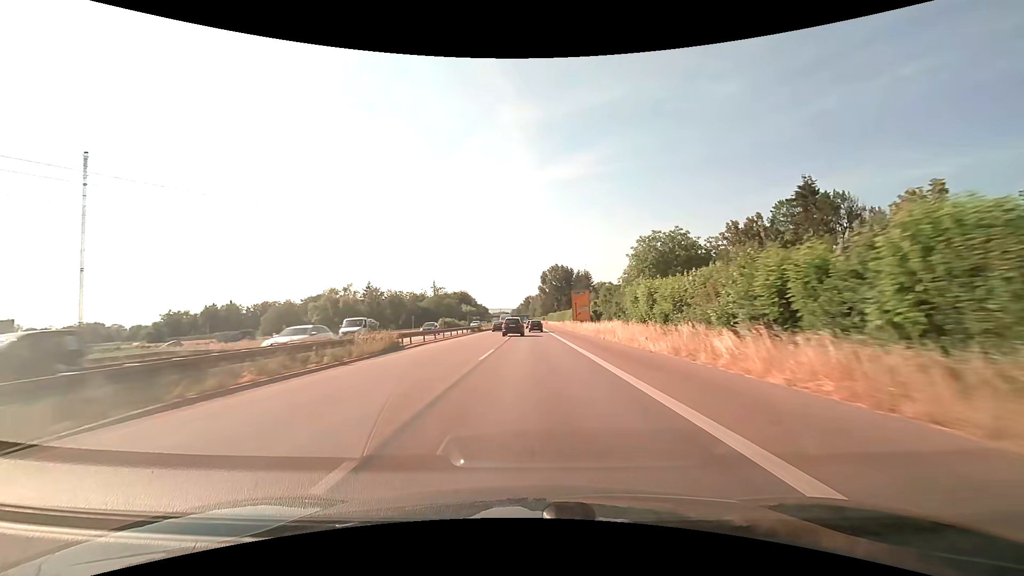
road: trunk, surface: asphalt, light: Day
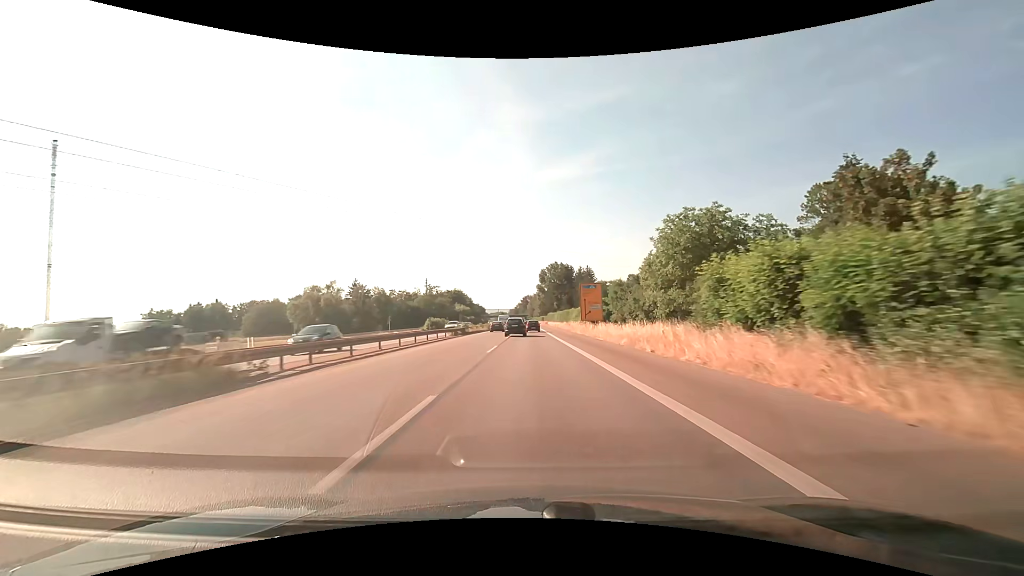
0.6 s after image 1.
(0.0, +14.4) m; 0°
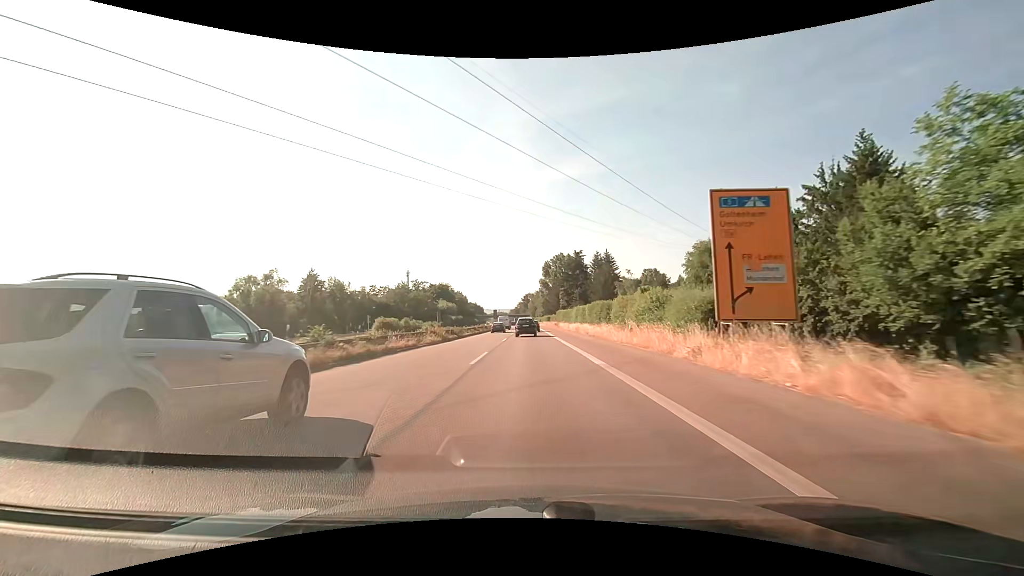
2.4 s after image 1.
(+0.1, +42.8) m; 0°
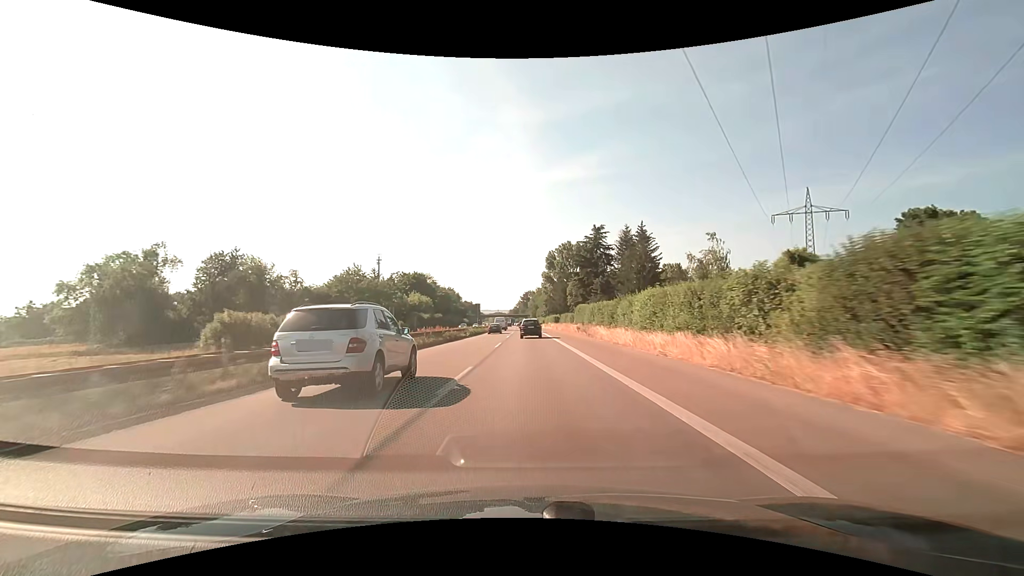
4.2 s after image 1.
(0.0, +42.9) m; 0°
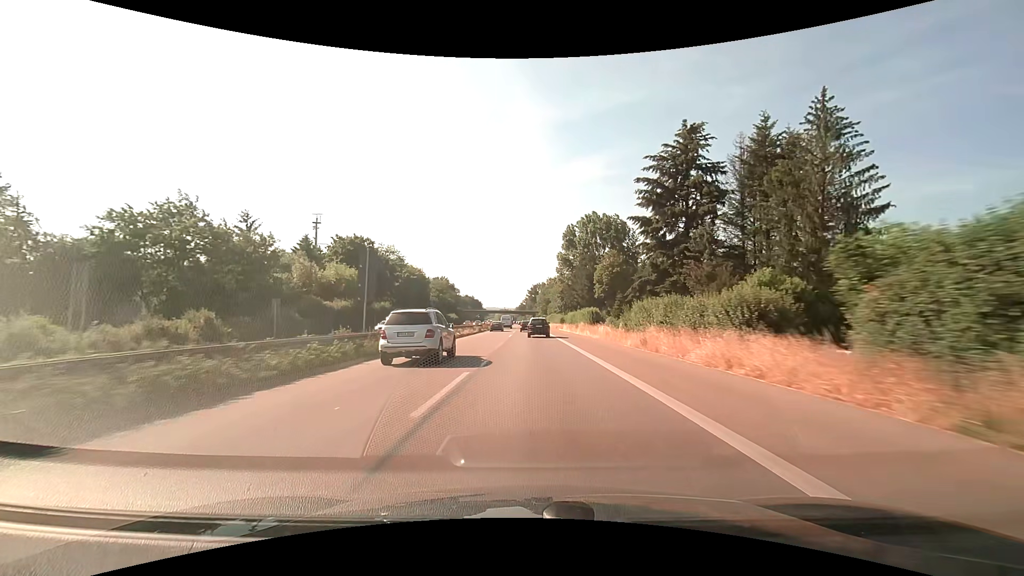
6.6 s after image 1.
(-0.5, +57.9) m; -1°
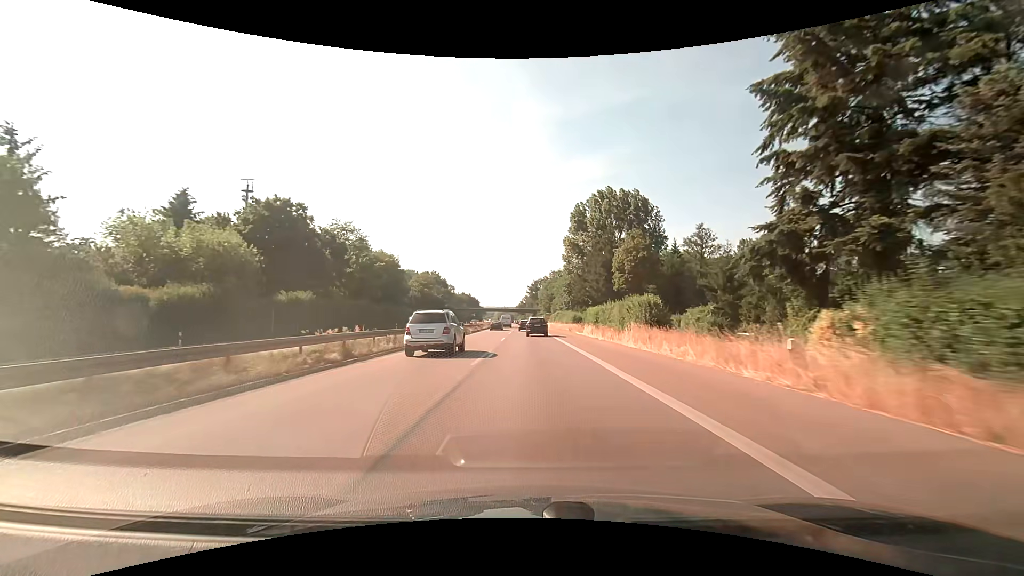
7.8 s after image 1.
(+0.1, +28.7) m; 0°
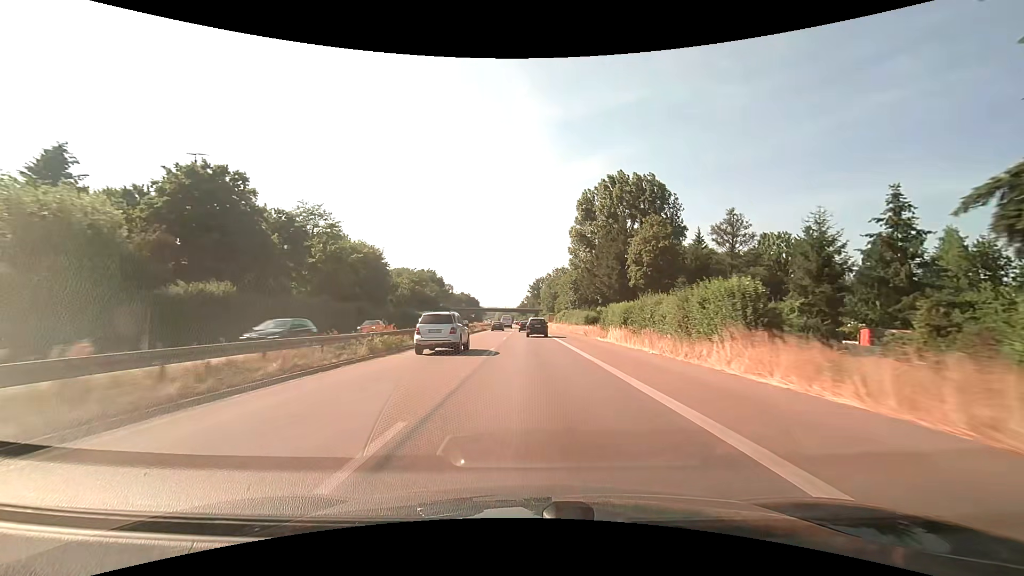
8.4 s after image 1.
(0.0, +14.3) m; 0°
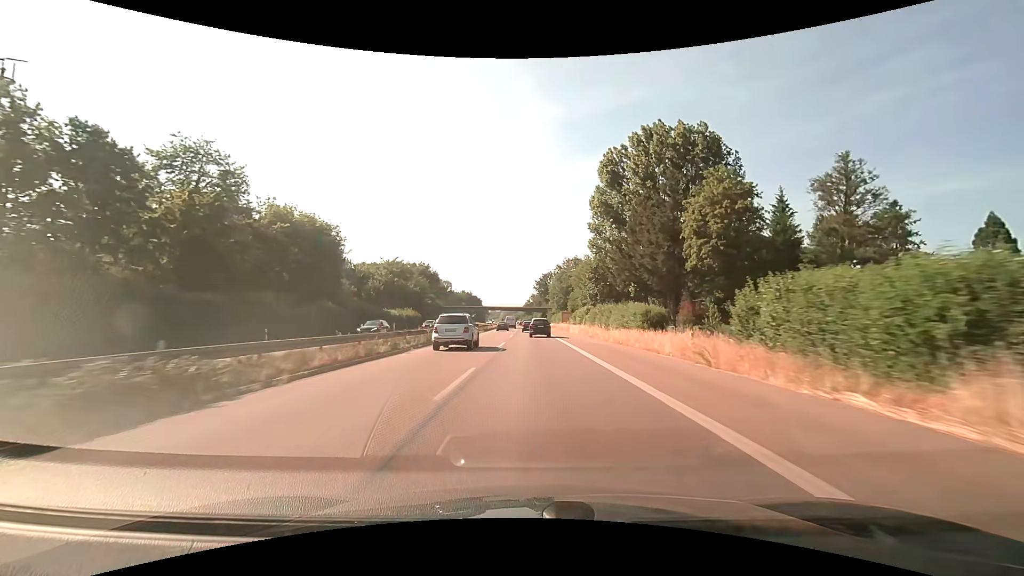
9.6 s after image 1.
(-0.1, +28.7) m; -1°
(0, +10) (0, +20) (0, +30) (0, +40) (0, +50) (0, +60) (0, +70) (0, +80) (0, +90) (-1, +100) m
